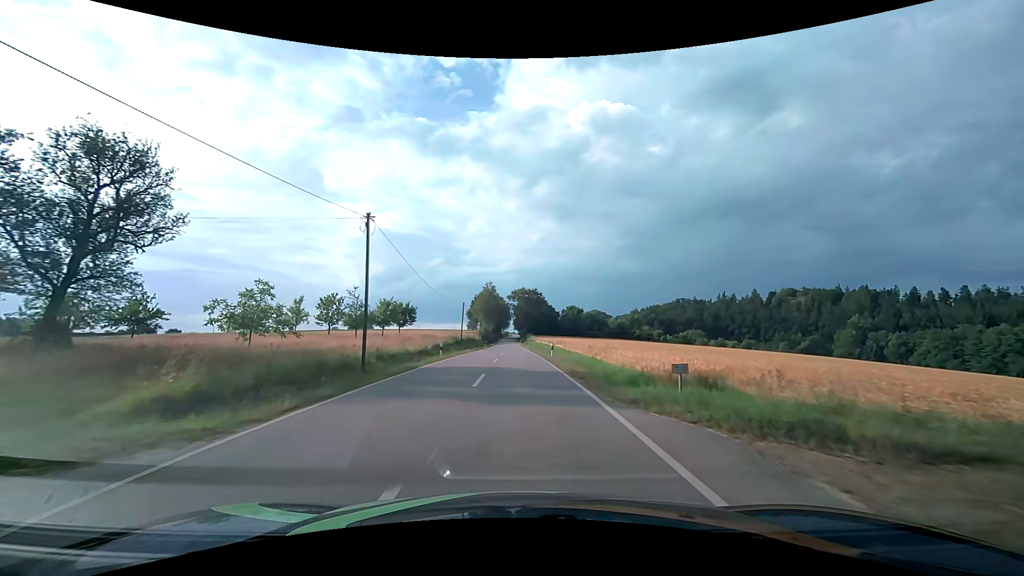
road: tertiary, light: Day
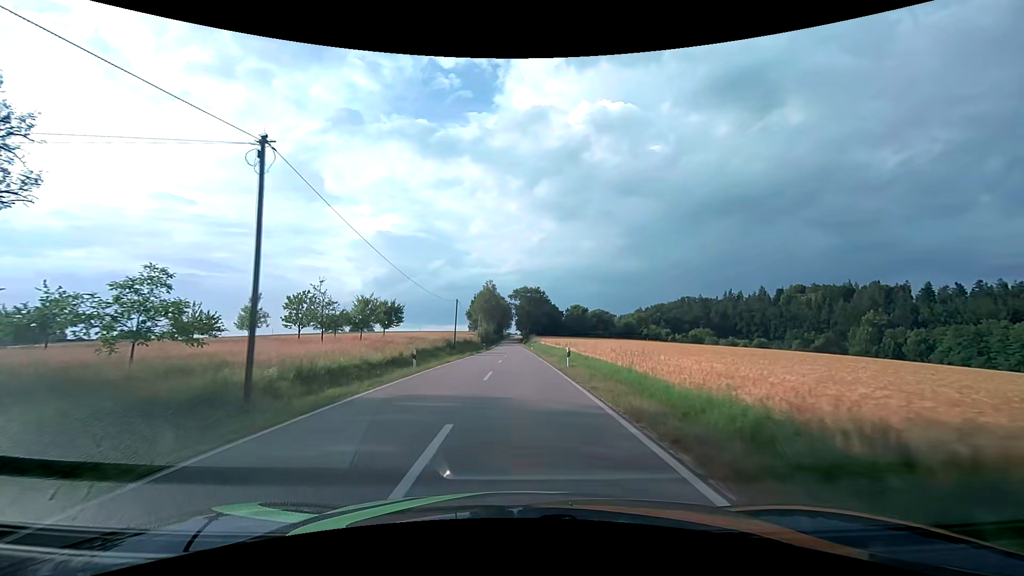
(0.0, +8.9) m; 0°
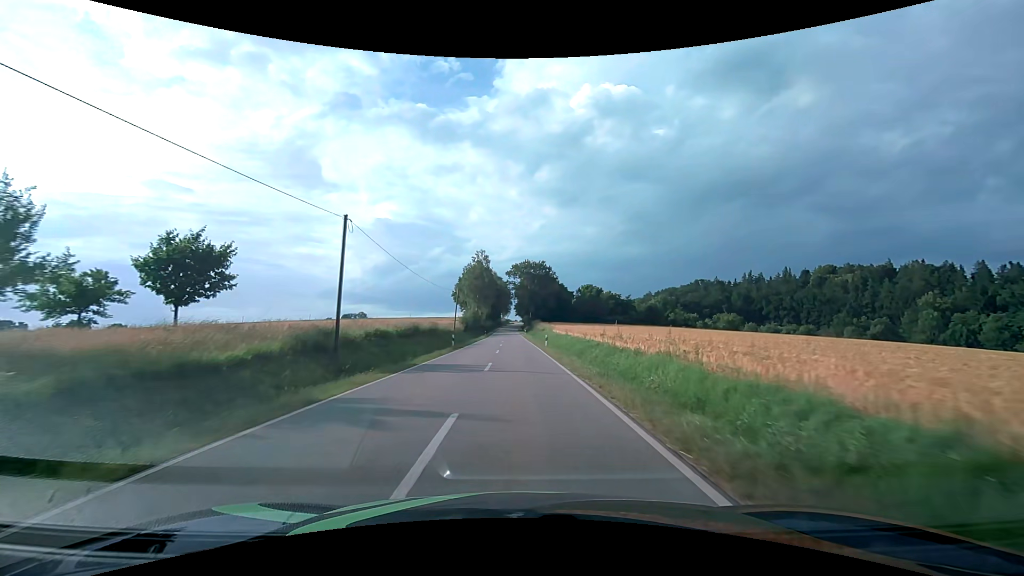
(+0.1, +35.9) m; 0°
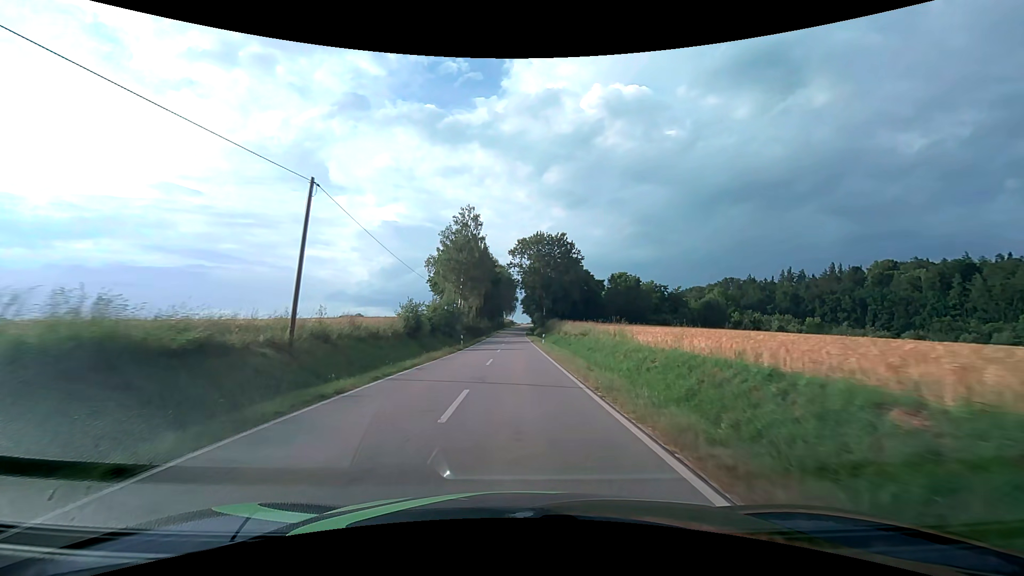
(-0.4, +45.0) m; -1°
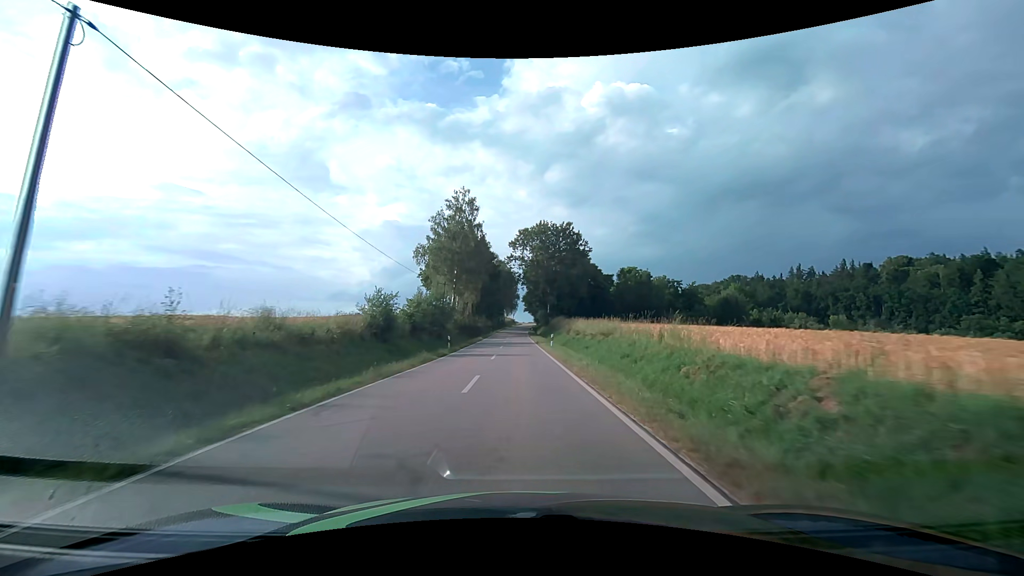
(0.0, +9.1) m; 0°
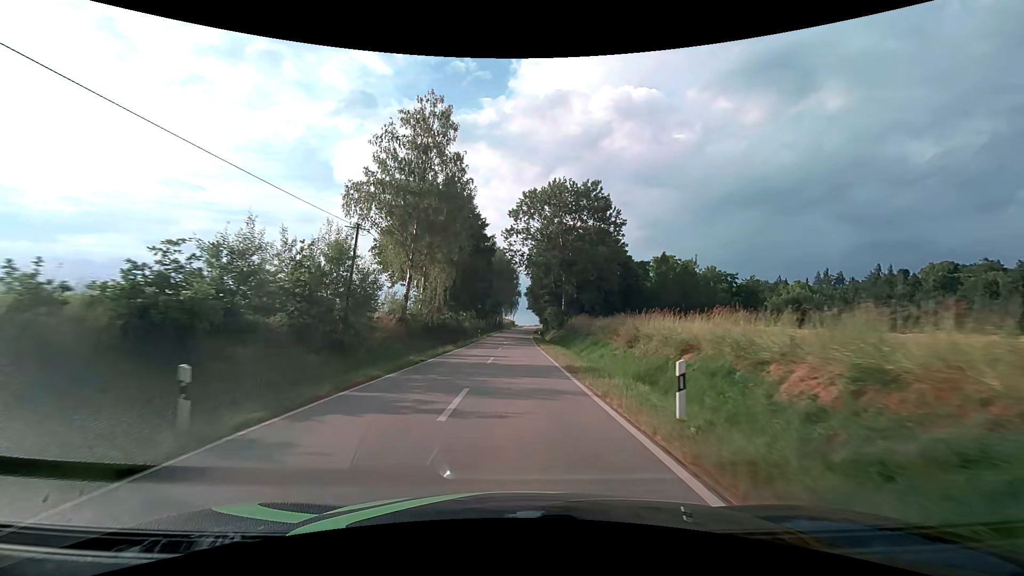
(-0.1, +27.3) m; 0°
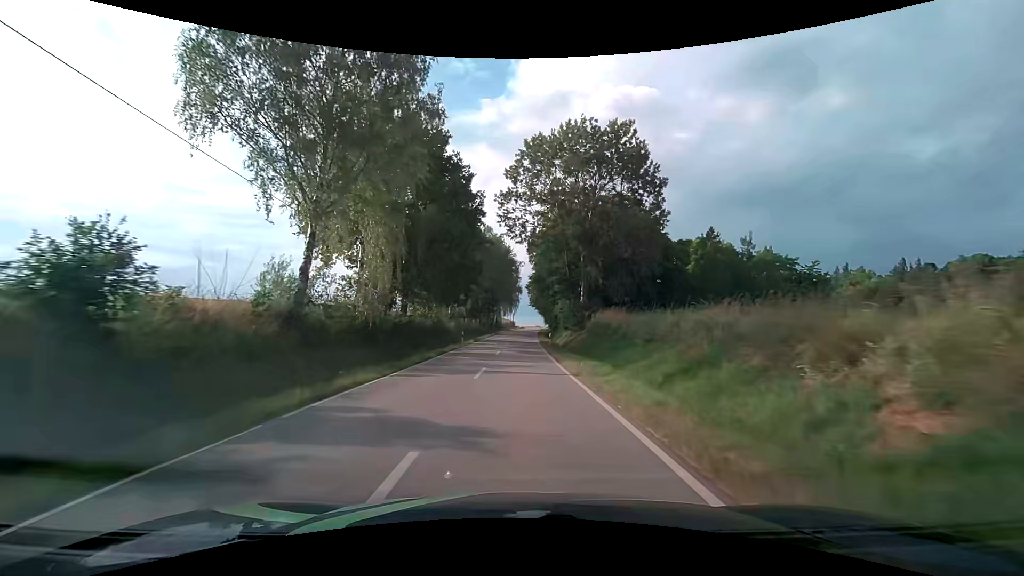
(0.0, +18.0) m; 0°
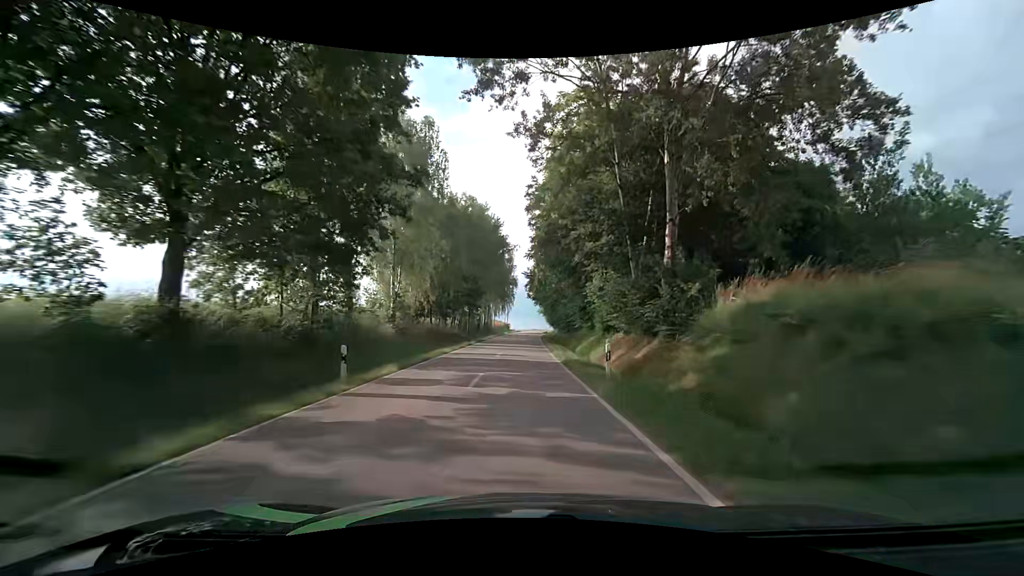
(+0.1, +26.6) m; +1°
(0, +10) (0, +20) (0, +30) (0, +40) (+1, +50) (+1, +60) (+1, +70) (+2, +80) (+2, +90) (+2, +100) m
